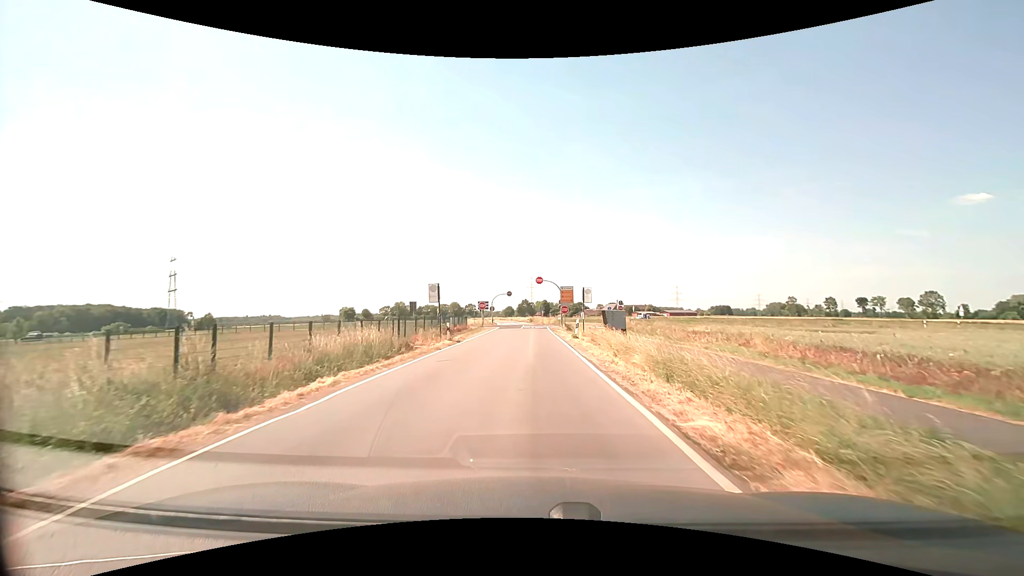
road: secondary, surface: asphalt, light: Day
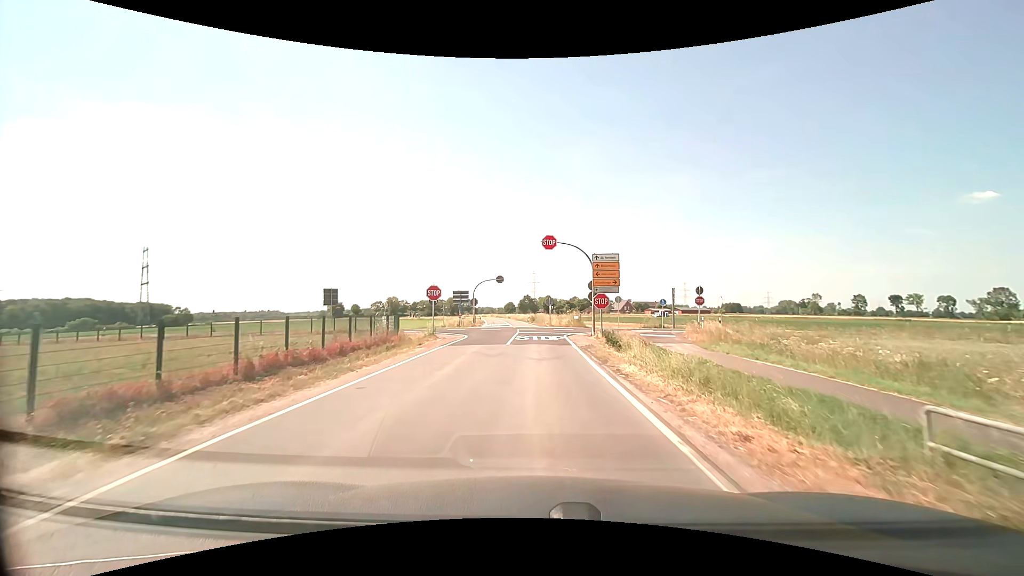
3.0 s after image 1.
(-0.1, +29.7) m; 0°
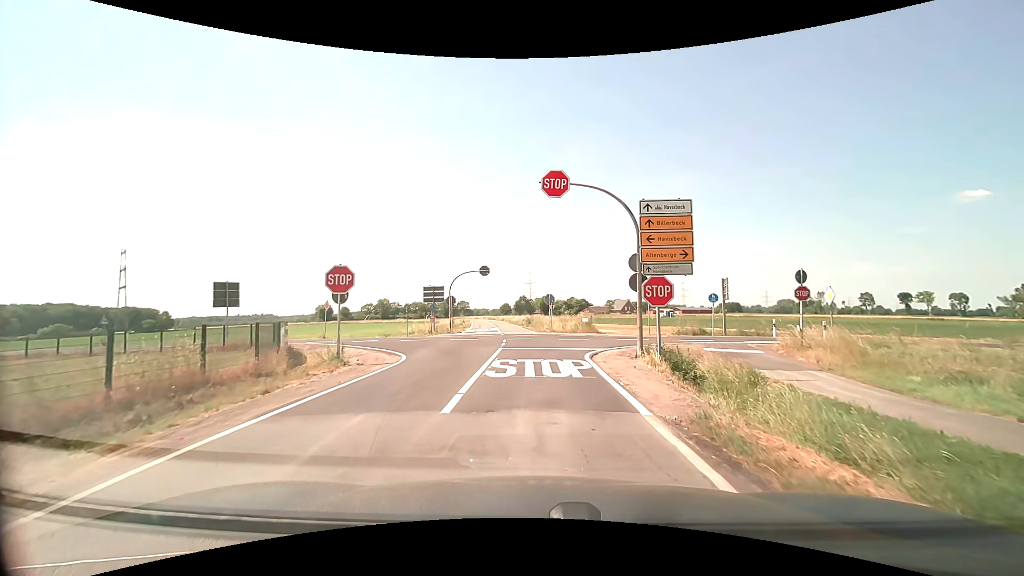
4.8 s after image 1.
(+0.1, +13.6) m; +1°
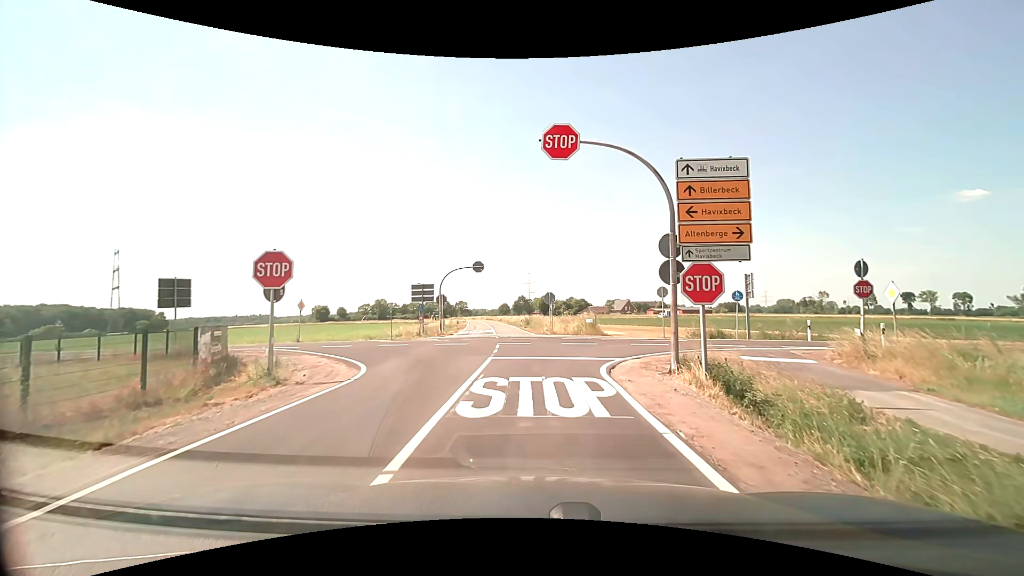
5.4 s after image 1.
(0.0, +3.9) m; 0°
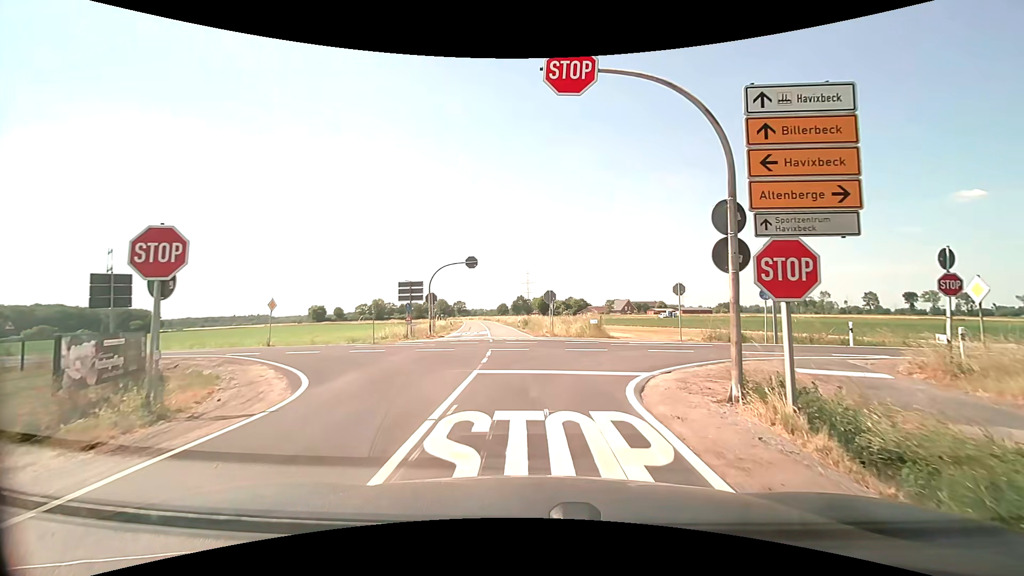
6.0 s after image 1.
(0.0, +3.5) m; +1°
